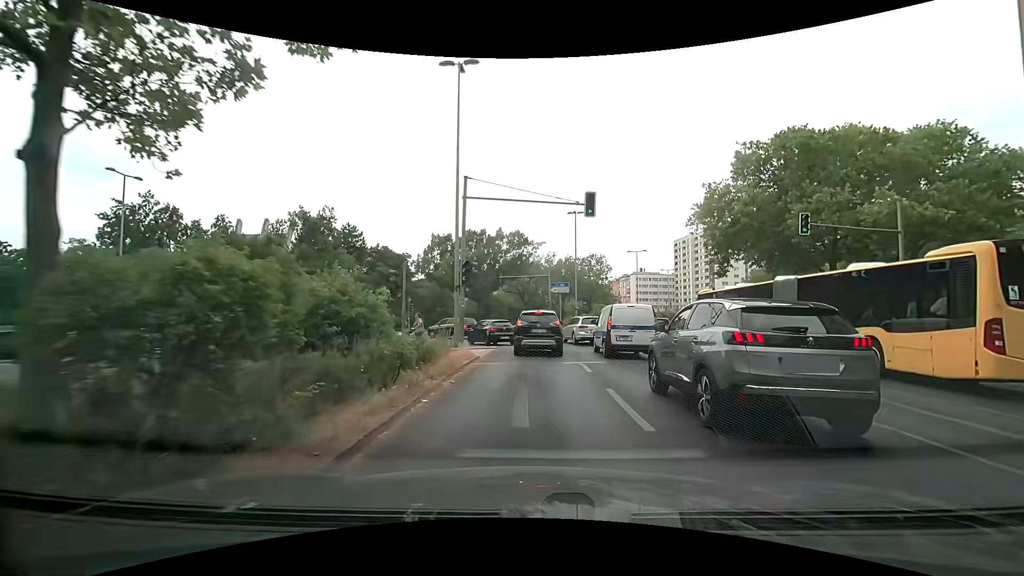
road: secondary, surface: asphalt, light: Day
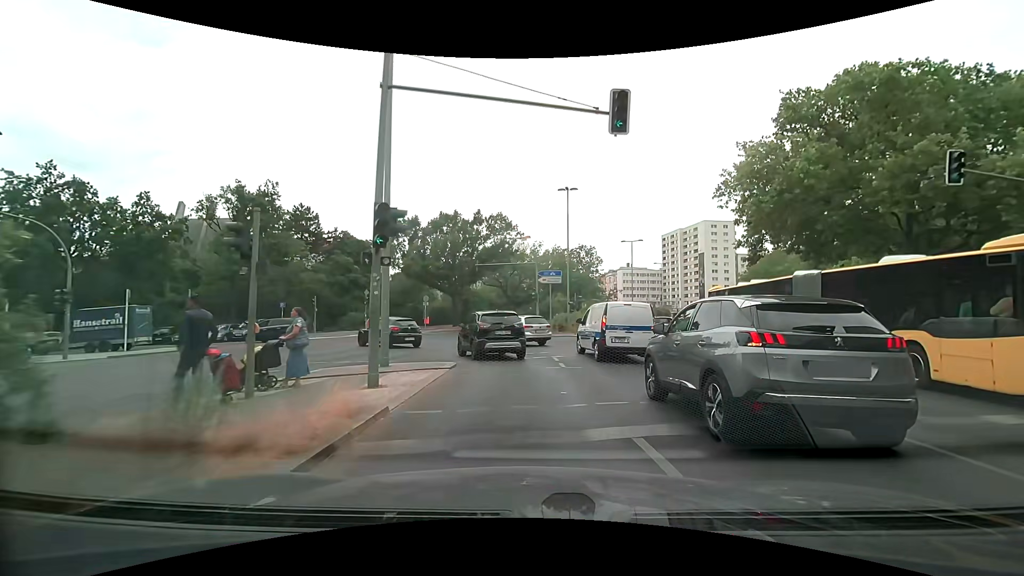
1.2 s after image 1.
(-0.1, +8.9) m; 0°
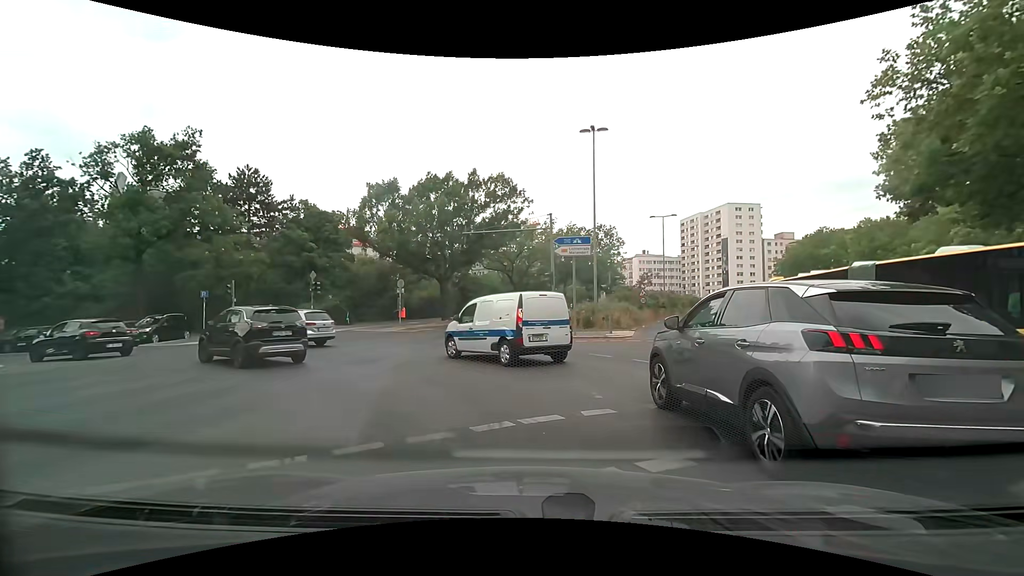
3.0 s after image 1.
(+0.2, +12.3) m; 0°
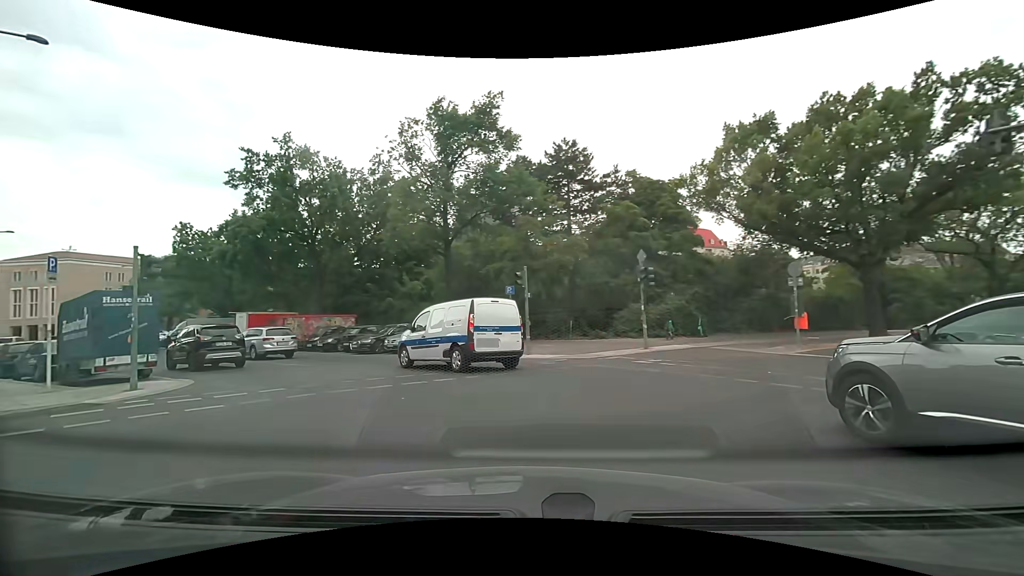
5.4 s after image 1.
(-3.7, +12.8) m; -37°
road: tertiary
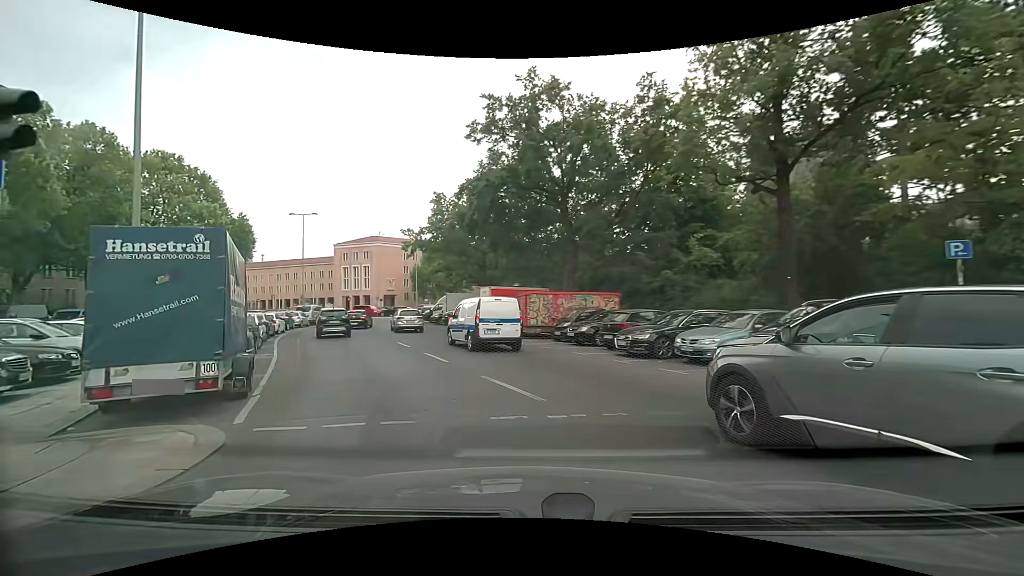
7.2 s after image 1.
(-3.1, +10.7) m; -30°
(-2, +10) (-6, +19) (-11, +28) (-15, +37) (-18, +46) (-19, +56) (-20, +66) (-19, +76) (-17, +86) (-14, +96) m
